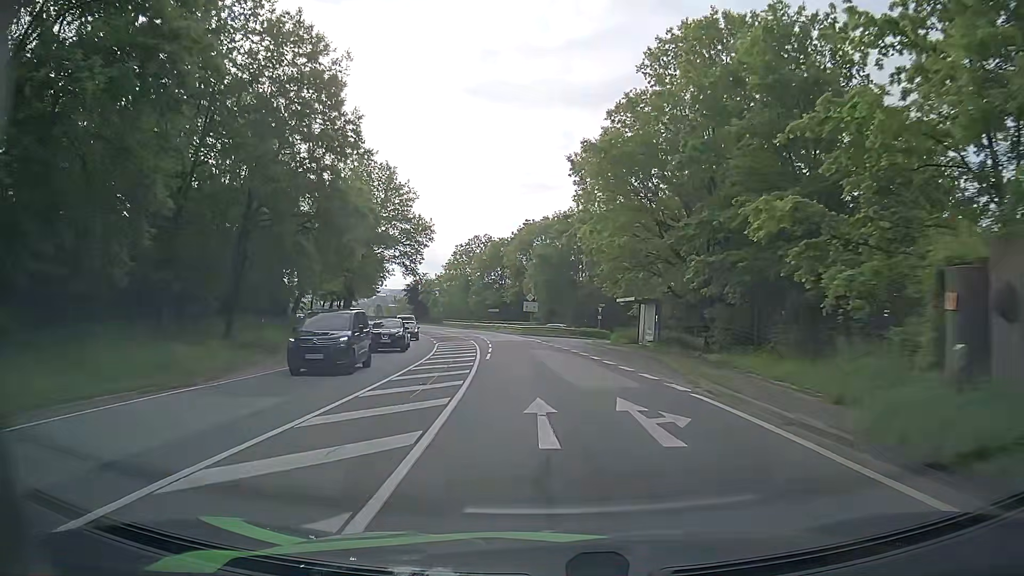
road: primary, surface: asphalt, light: Day
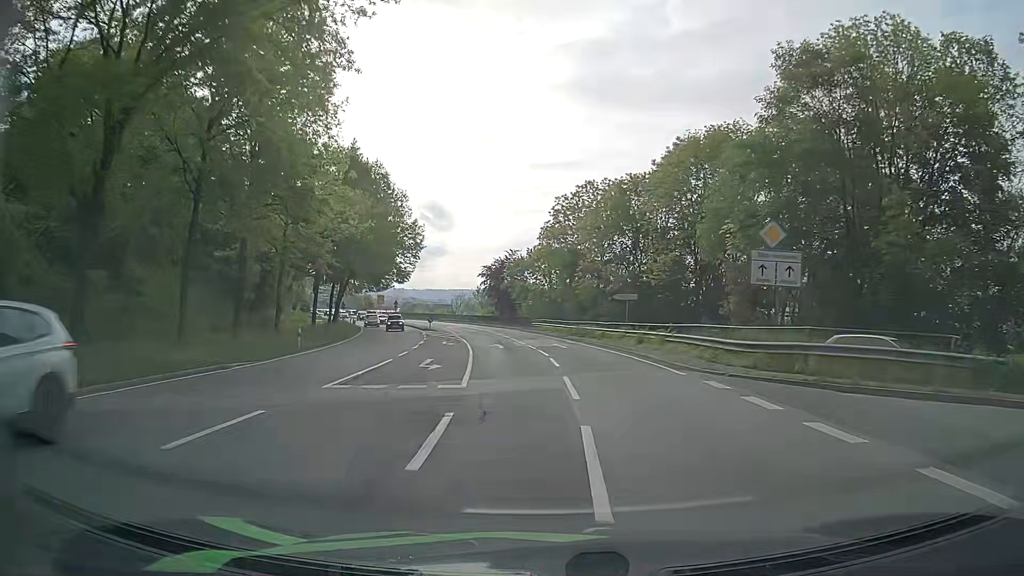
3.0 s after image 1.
(-4.4, +50.7) m; -9°
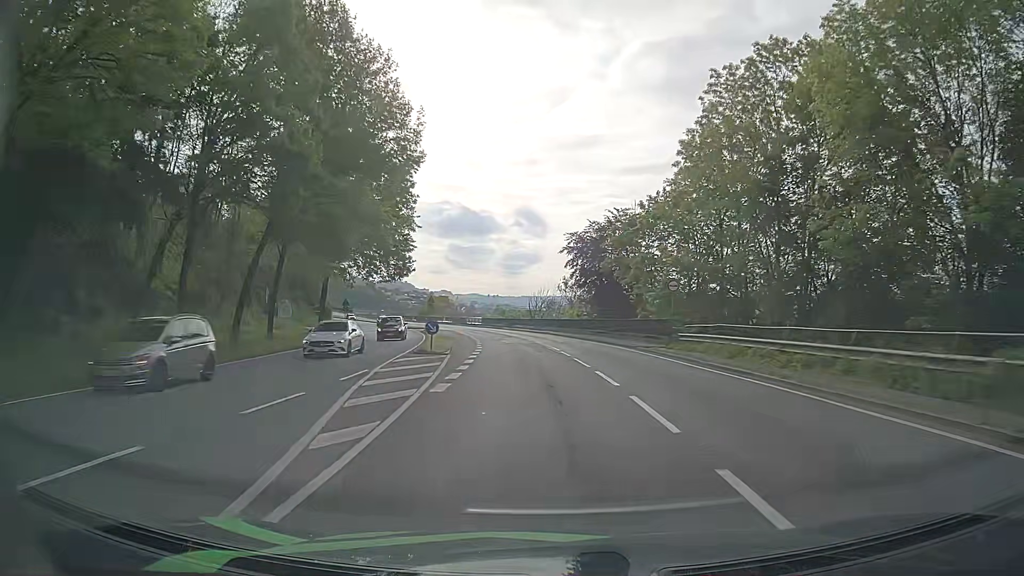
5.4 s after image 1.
(-3.5, +41.0) m; -9°
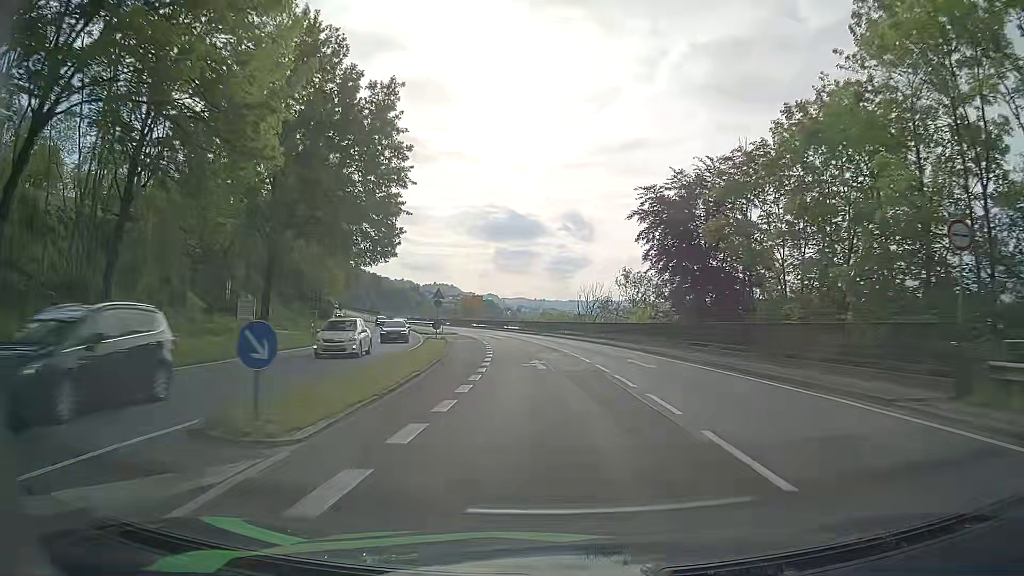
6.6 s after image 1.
(-0.5, +20.4) m; -3°
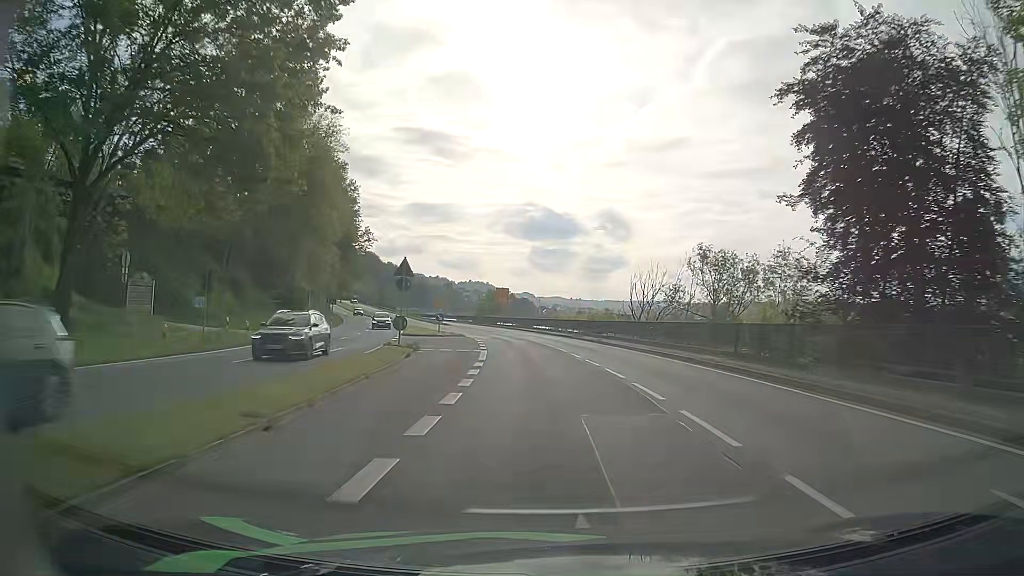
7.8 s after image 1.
(-0.5, +20.4) m; -3°
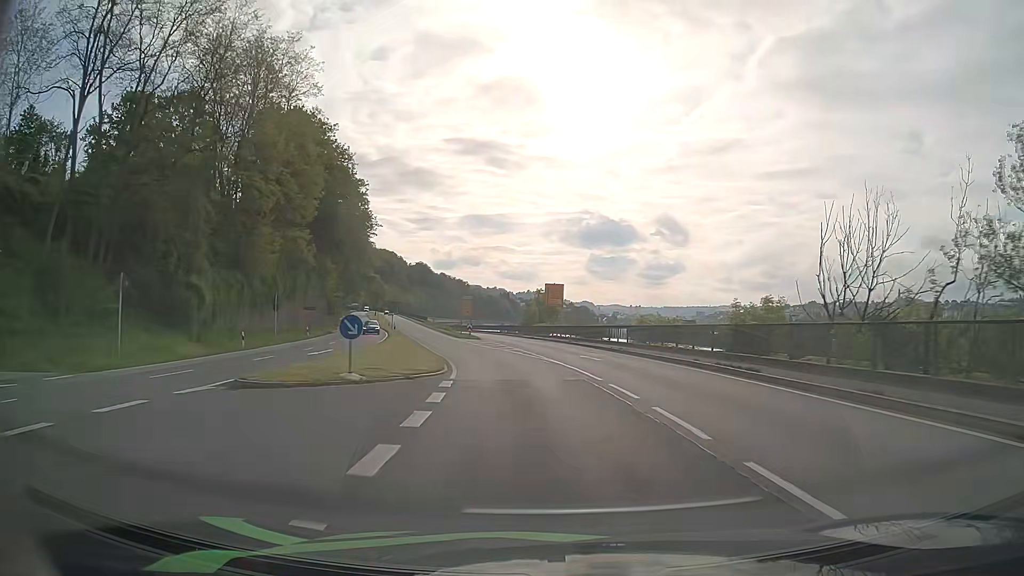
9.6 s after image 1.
(-1.2, +30.6) m; -5°
(0, +10) (-1, +20) (-2, +30) (-4, +40) (-6, +49) (-9, +59) (-11, +69) (-14, +79) (-16, +88) (-19, +98) m
